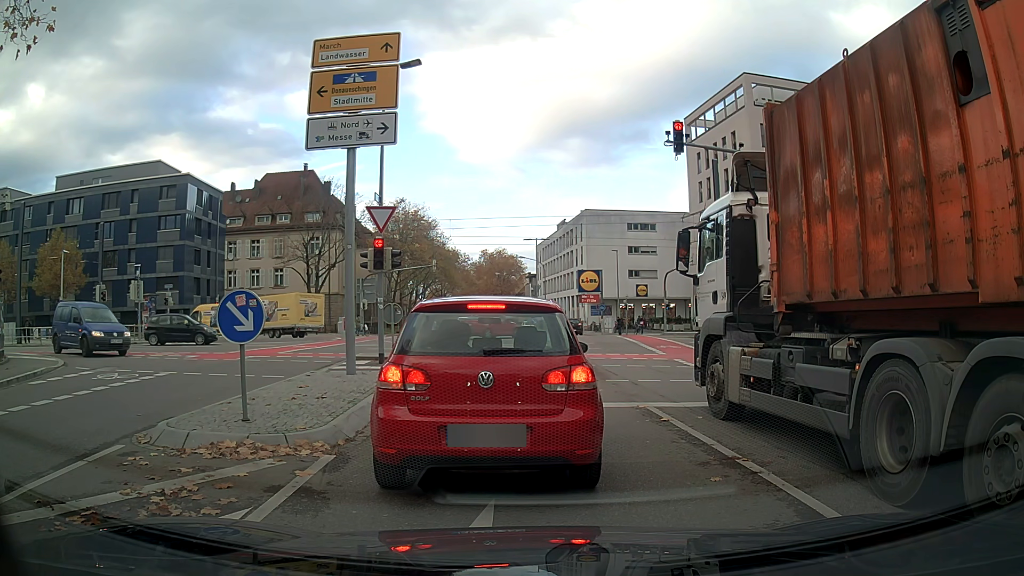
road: tertiary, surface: asphalt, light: Day
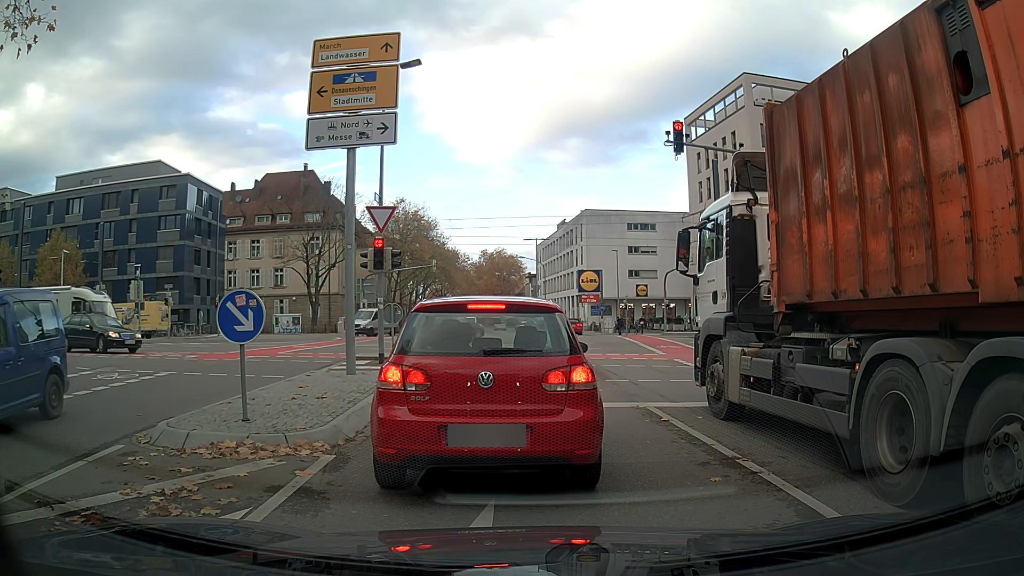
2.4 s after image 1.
(0.0, 0.0) m; 0°
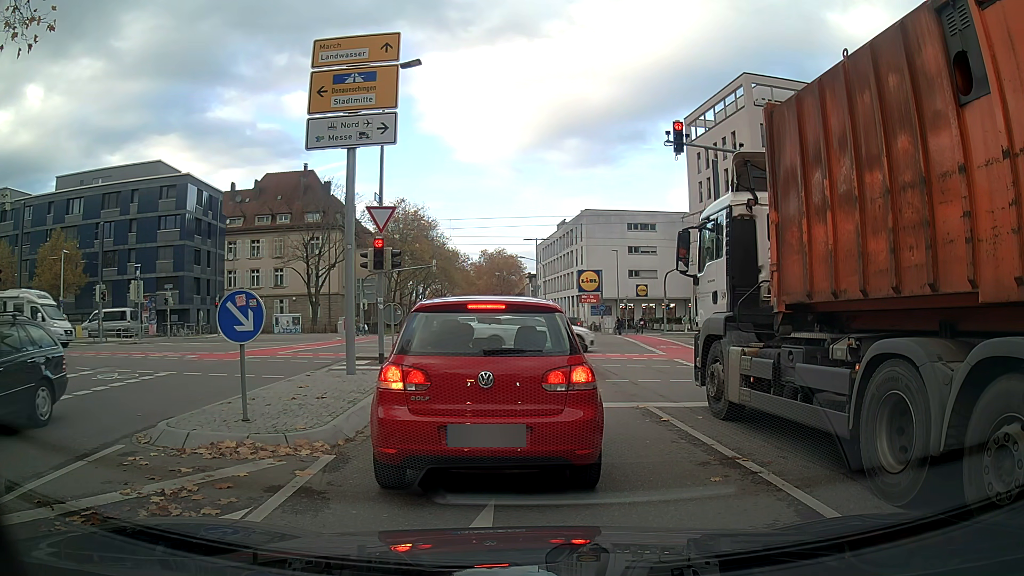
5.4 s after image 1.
(0.0, 0.0) m; 0°
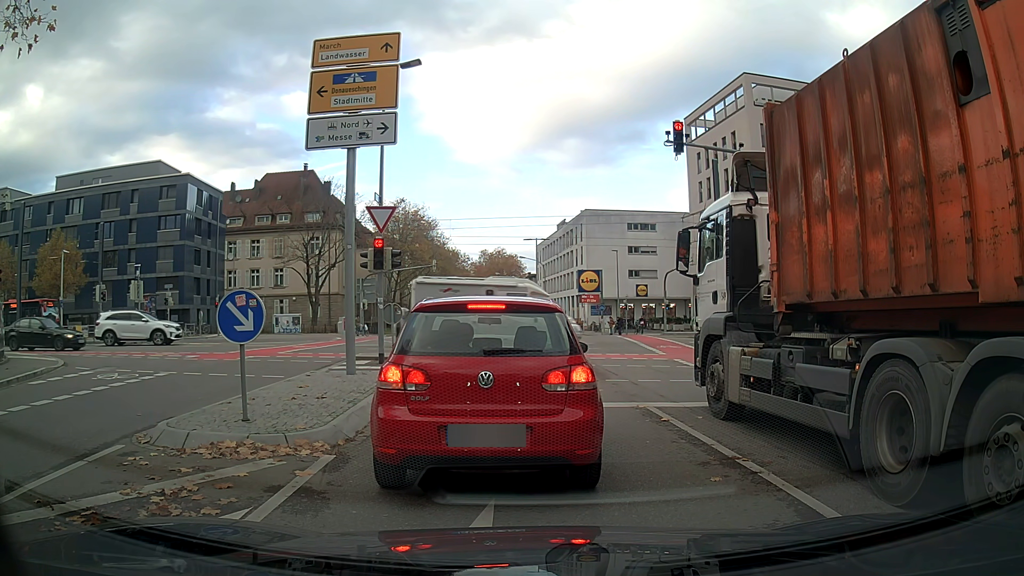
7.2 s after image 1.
(0.0, 0.0) m; 0°
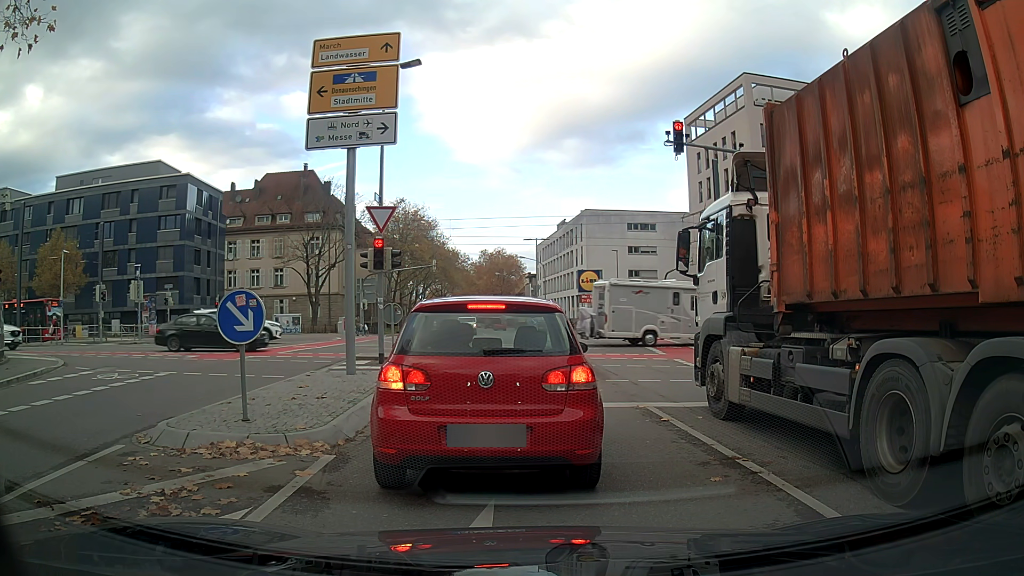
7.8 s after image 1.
(0.0, 0.0) m; 0°
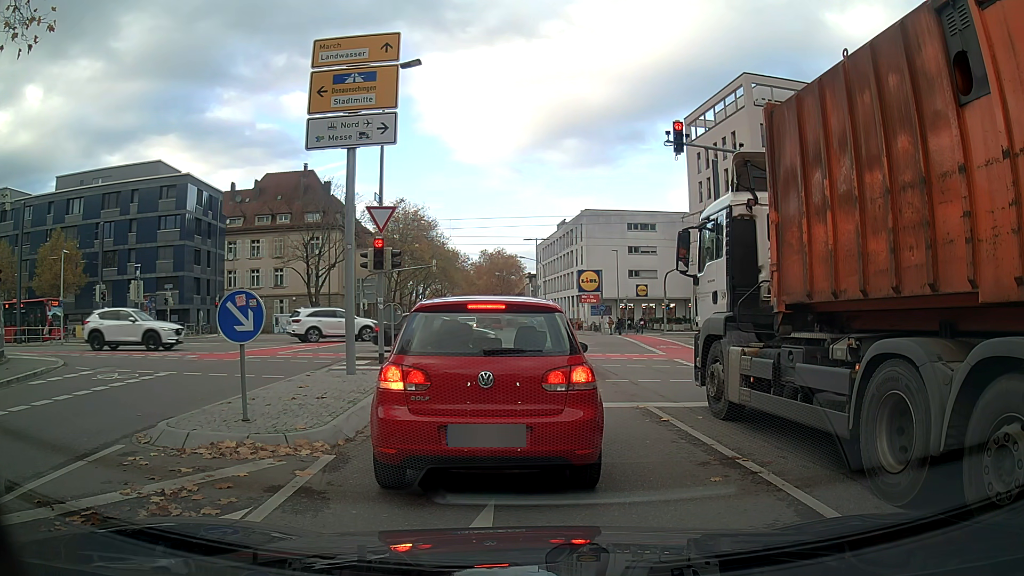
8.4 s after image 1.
(0.0, 0.0) m; 0°
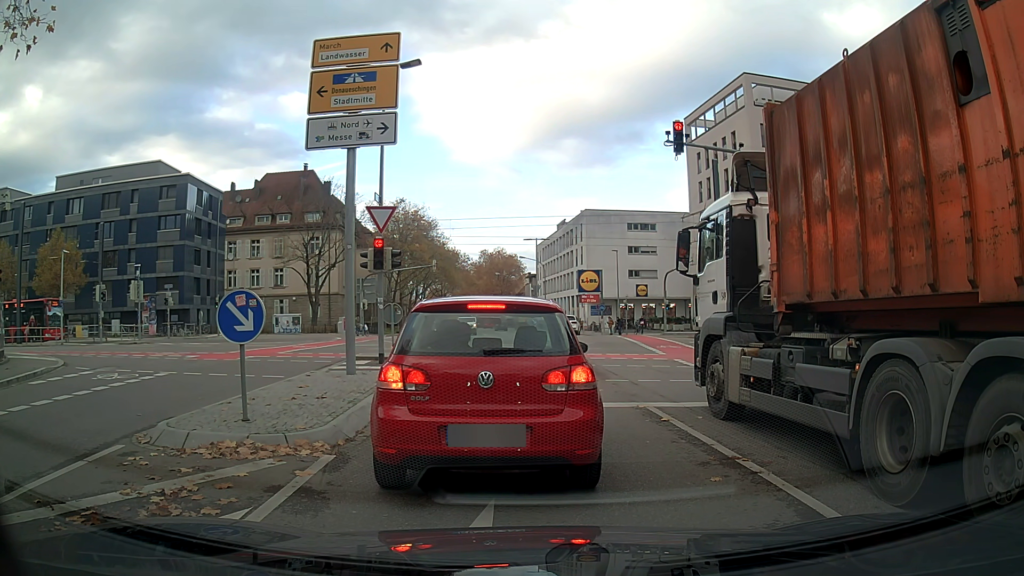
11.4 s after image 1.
(0.0, 0.0) m; 0°
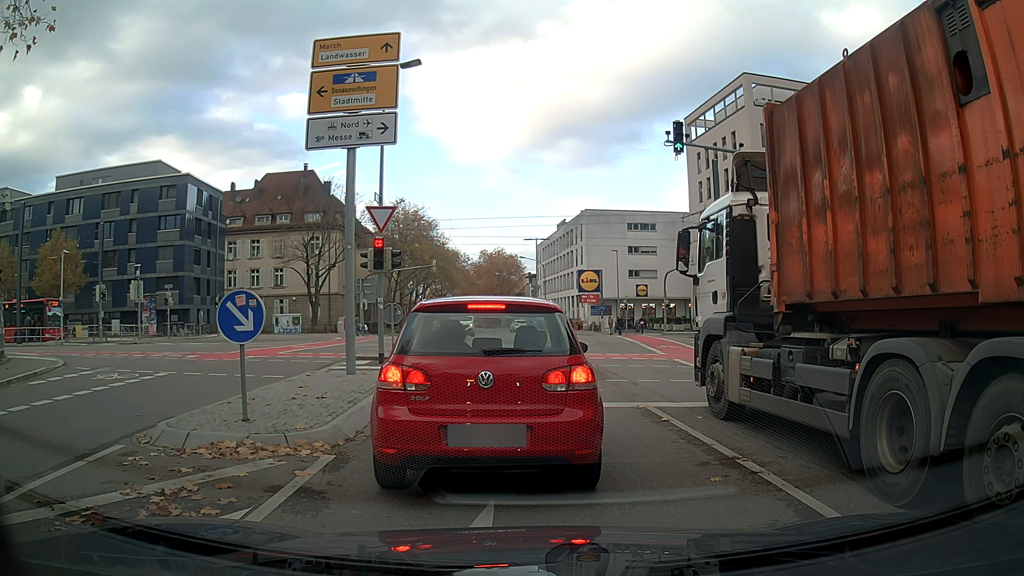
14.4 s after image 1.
(0.0, 0.0) m; 0°
(-1, +10) (-2, +20) (-5, +29) (-10, +38) (-18, +43) (-28, +45) (-38, +44) (-48, +42) (-58, +41) (-68, +39) m
